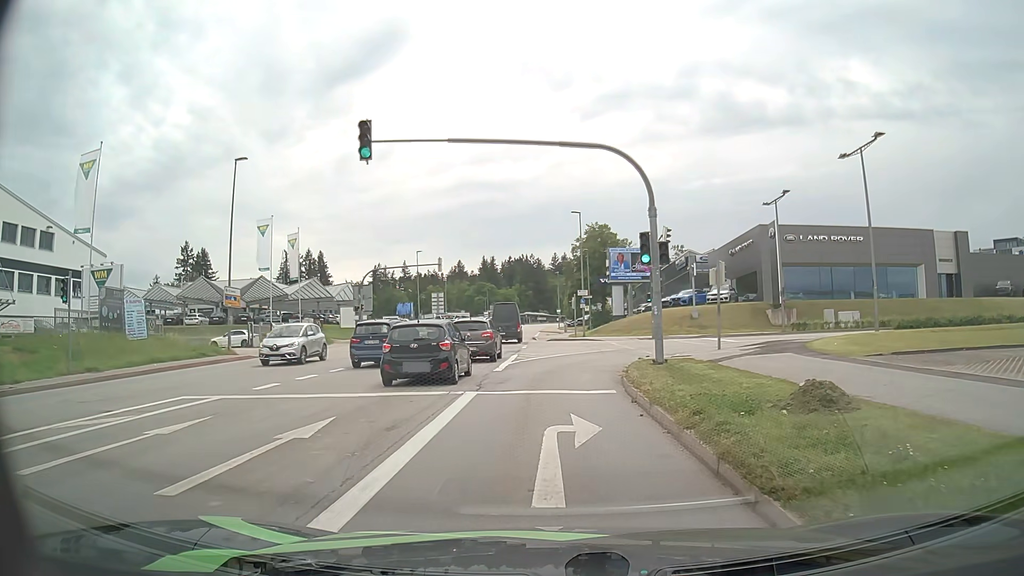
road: tertiary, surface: asphalt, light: Day
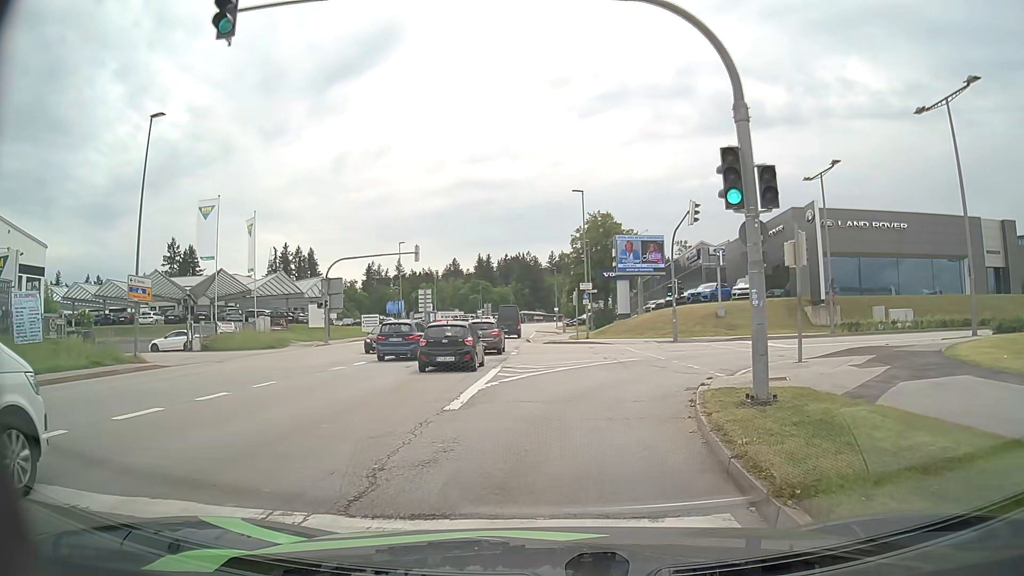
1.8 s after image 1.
(+0.1, +8.5) m; +1°
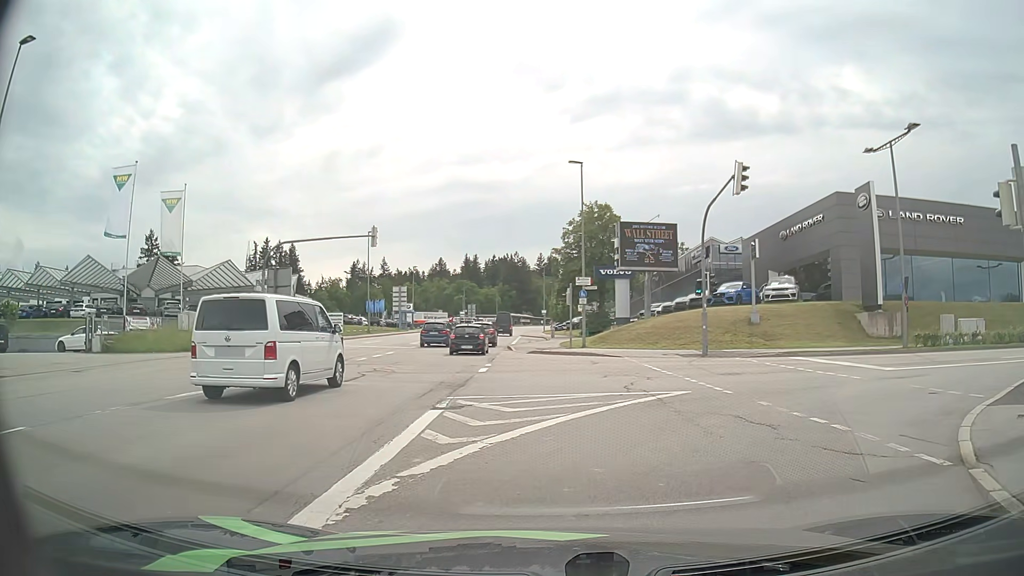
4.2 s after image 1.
(0.0, +9.4) m; +2°
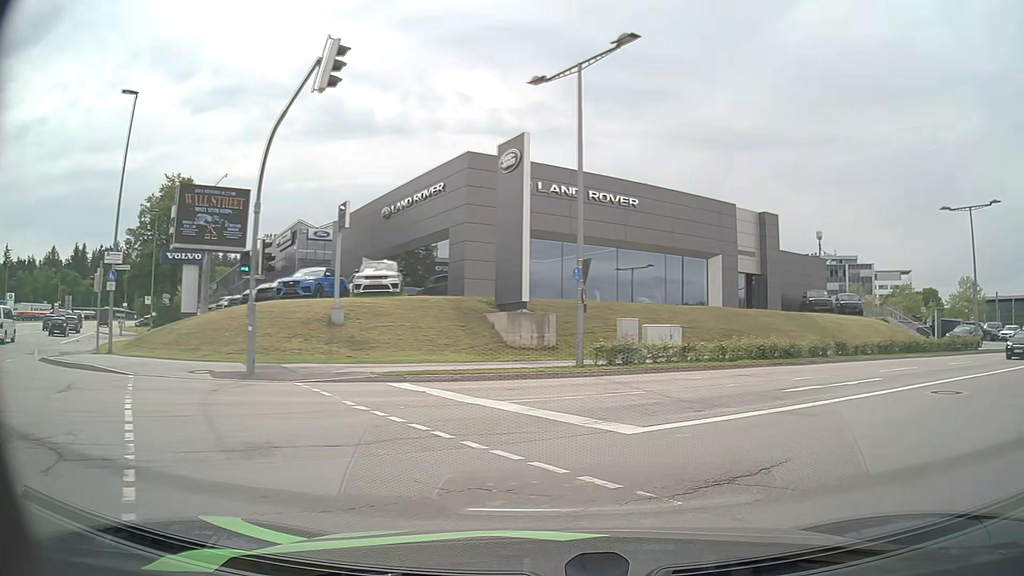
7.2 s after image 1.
(+2.3, +10.5) m; +32°
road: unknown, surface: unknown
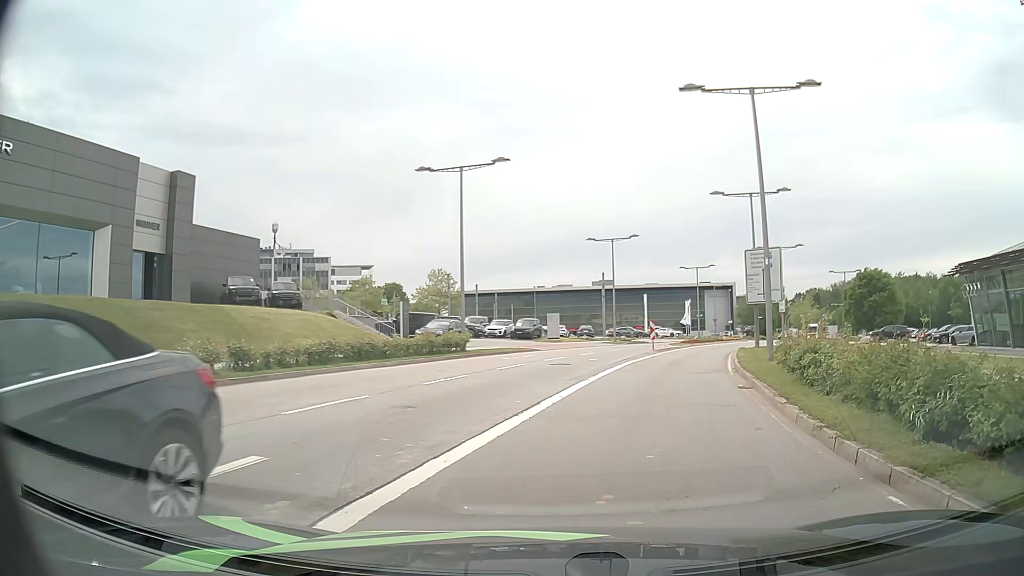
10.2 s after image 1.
(+5.0, +10.1) m; +47°
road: secondary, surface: asphalt
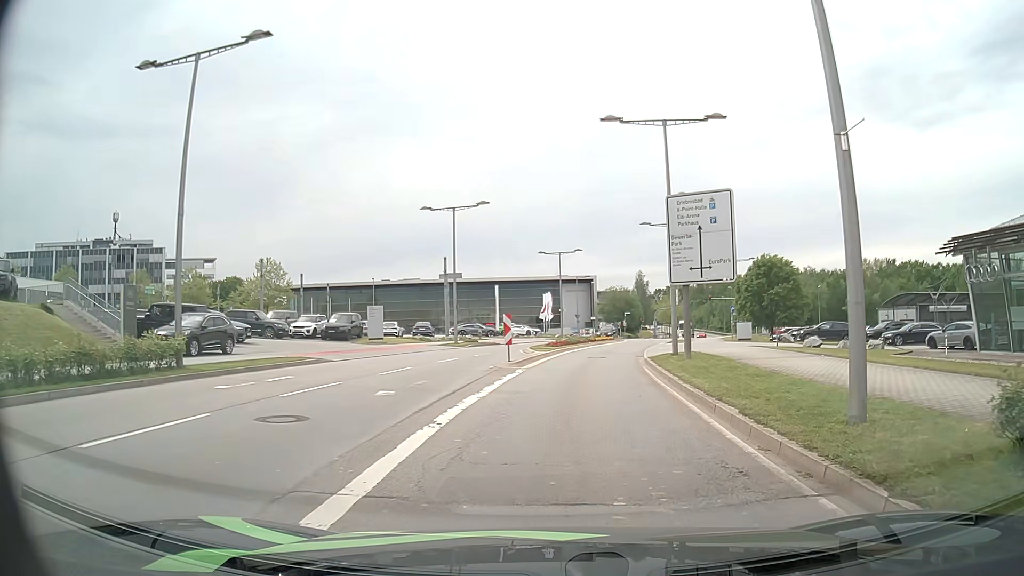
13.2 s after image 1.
(+1.8, +14.6) m; +13°
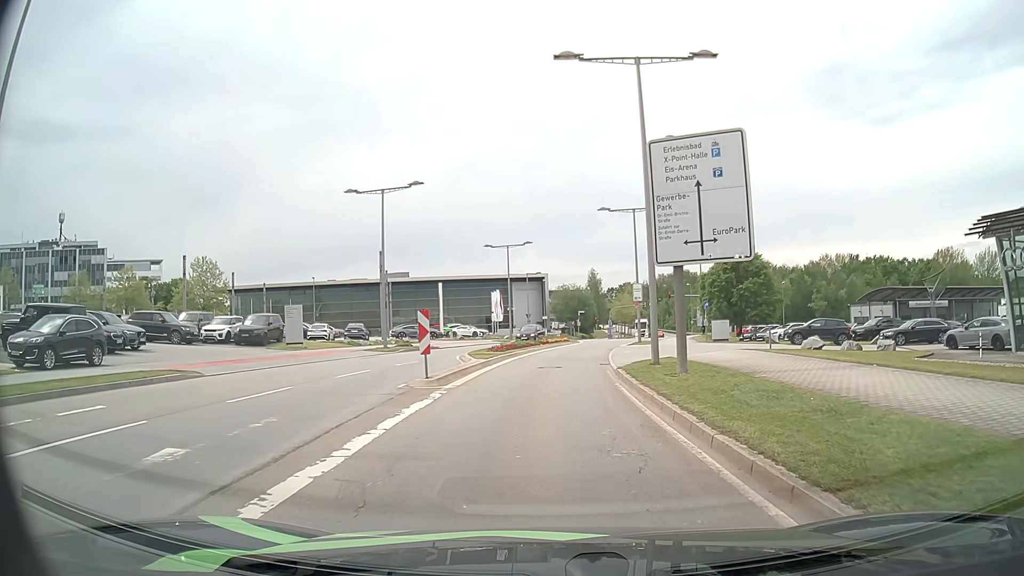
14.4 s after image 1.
(+0.2, +6.4) m; +4°
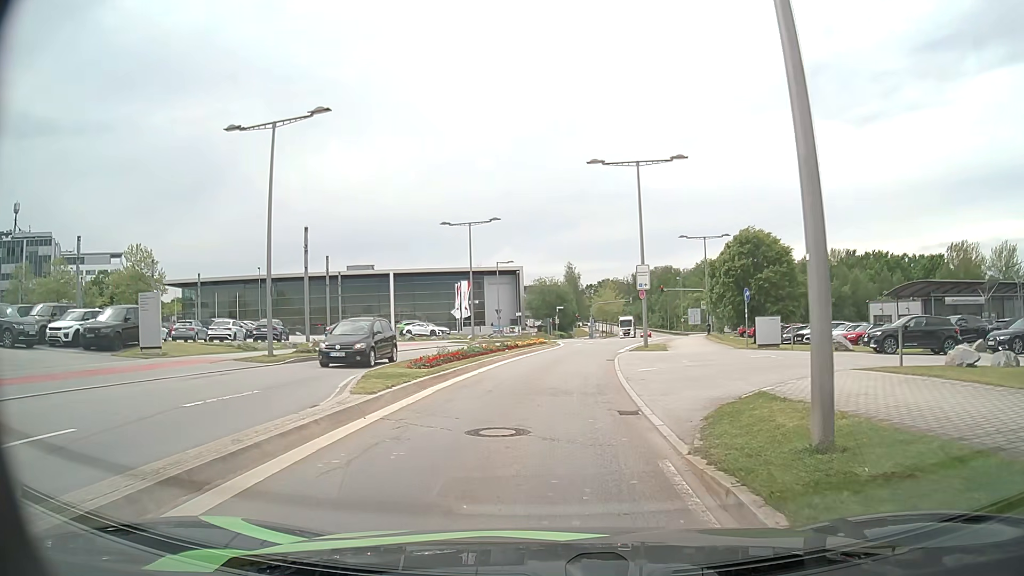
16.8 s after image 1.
(+0.2, +13.2) m; +1°
(0, +10) (0, +20) (+1, +30) (+3, +40) (+5, +50) (+7, +59) (+9, +69) (+12, +79) (+14, +88) (+17, +98) m
